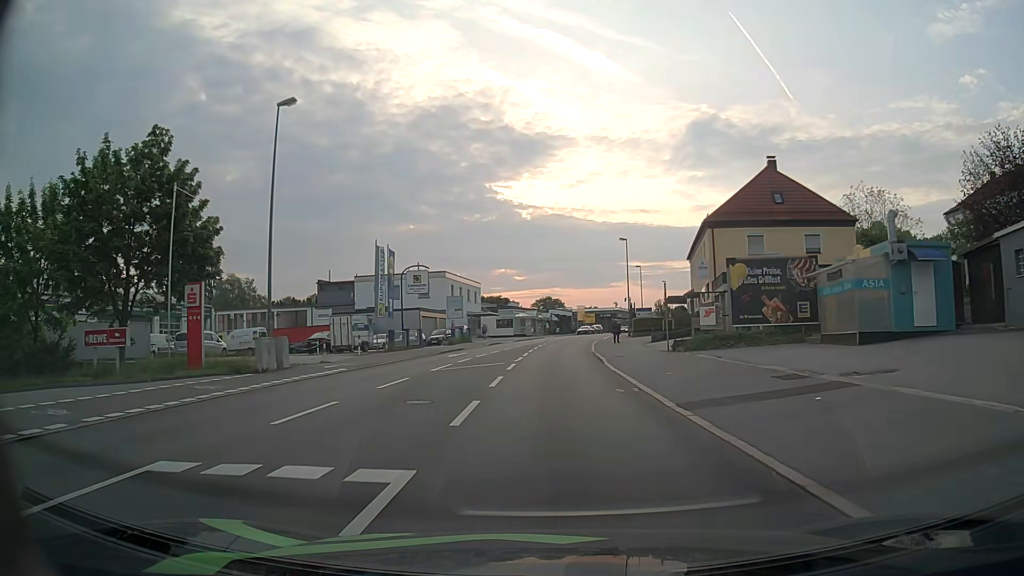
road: tertiary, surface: asphalt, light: Day
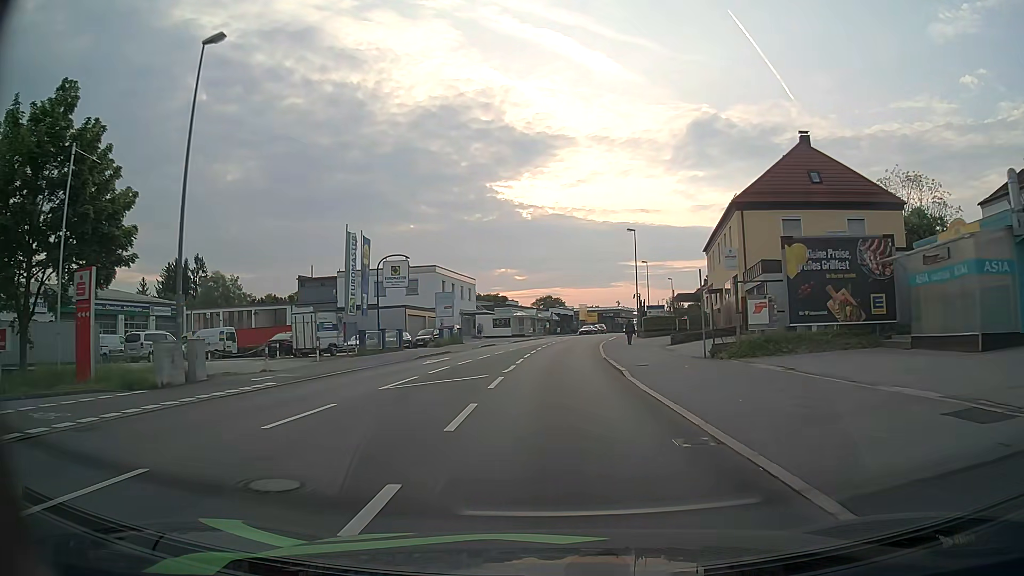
(0.0, +6.7) m; 0°
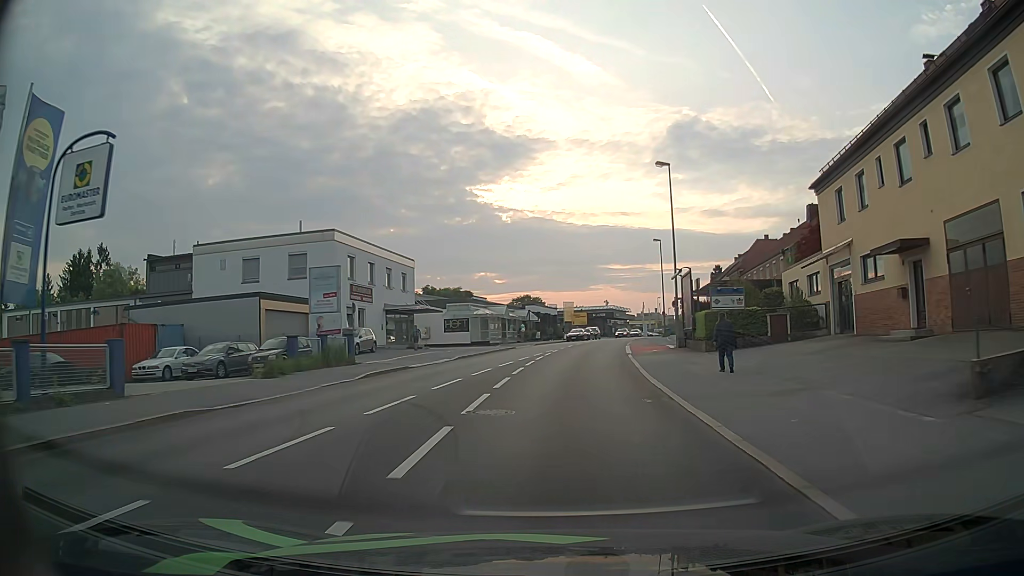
(+0.2, +27.4) m; +1°
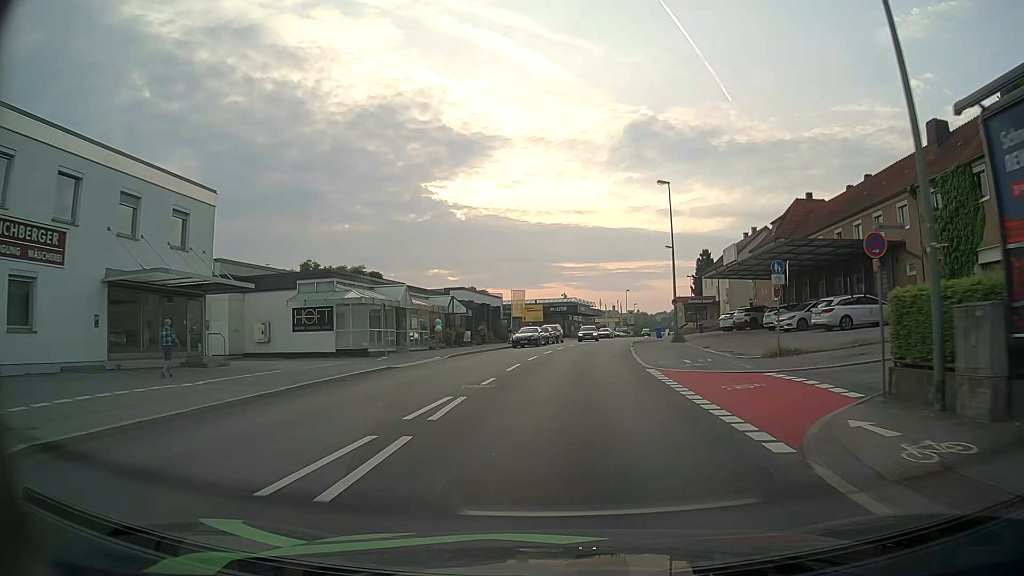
(+1.1, +28.4) m; +4°
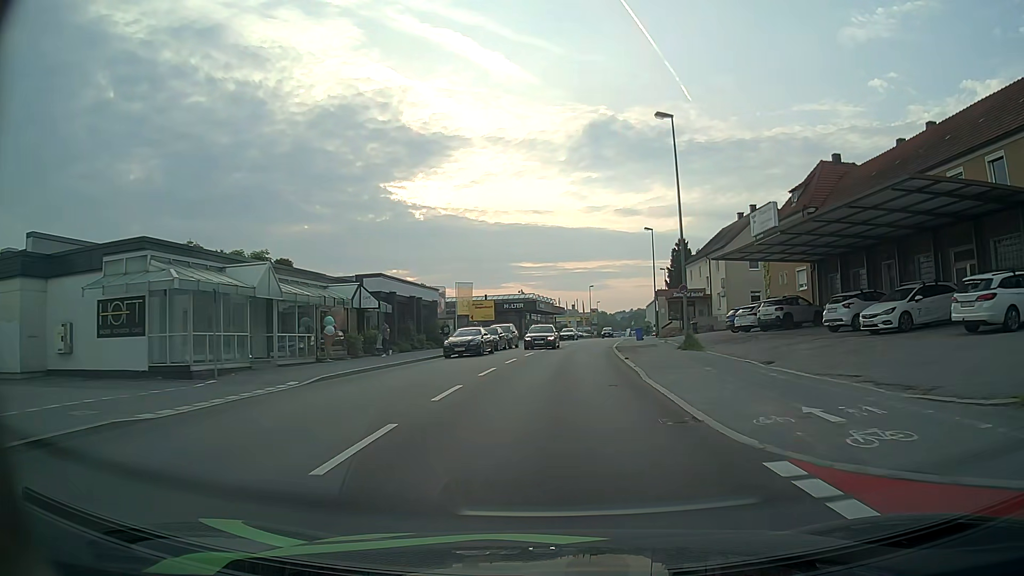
(+0.4, +14.1) m; +3°
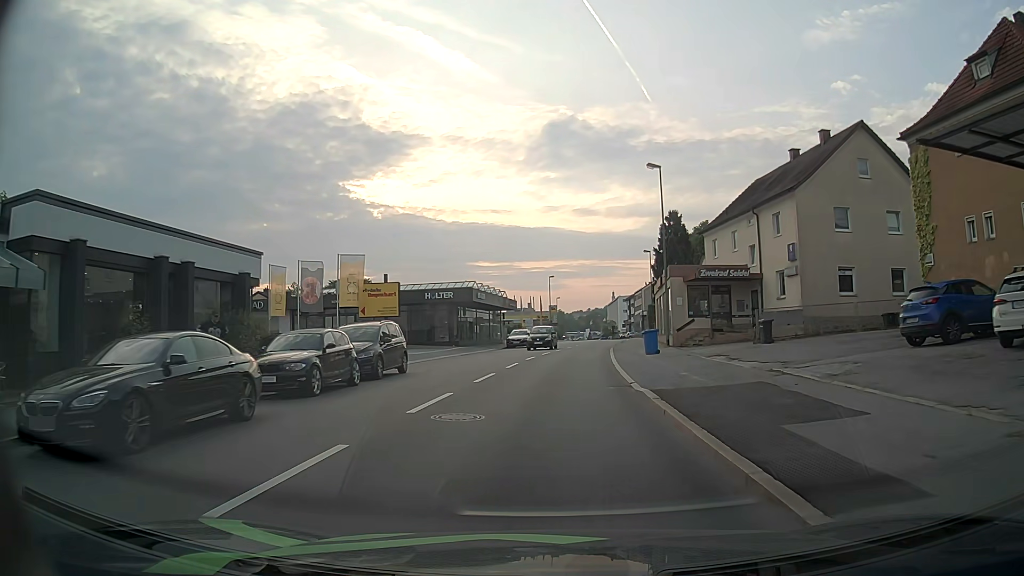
(+0.9, +25.4) m; +4°
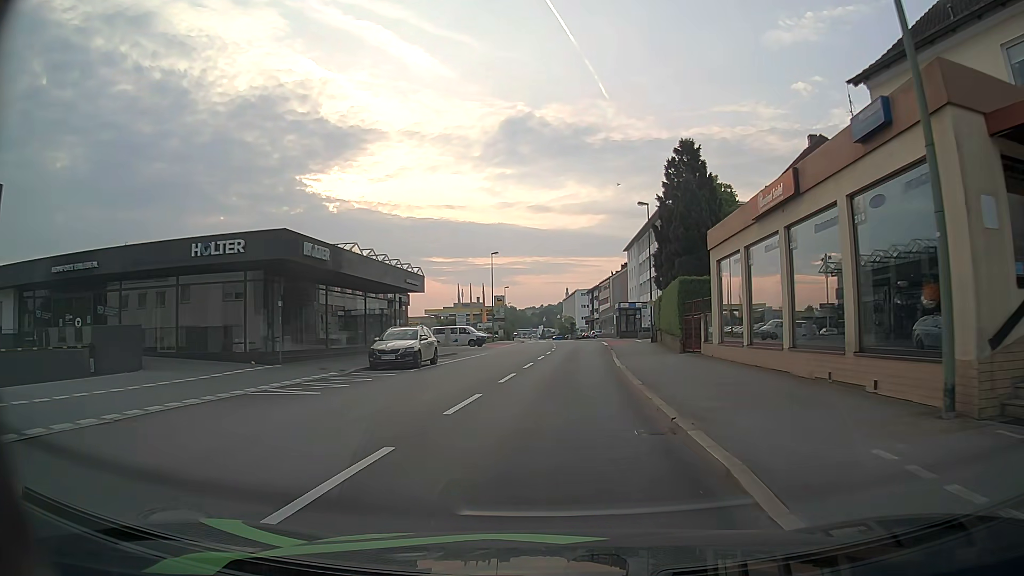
(+1.1, +29.9) m; +4°
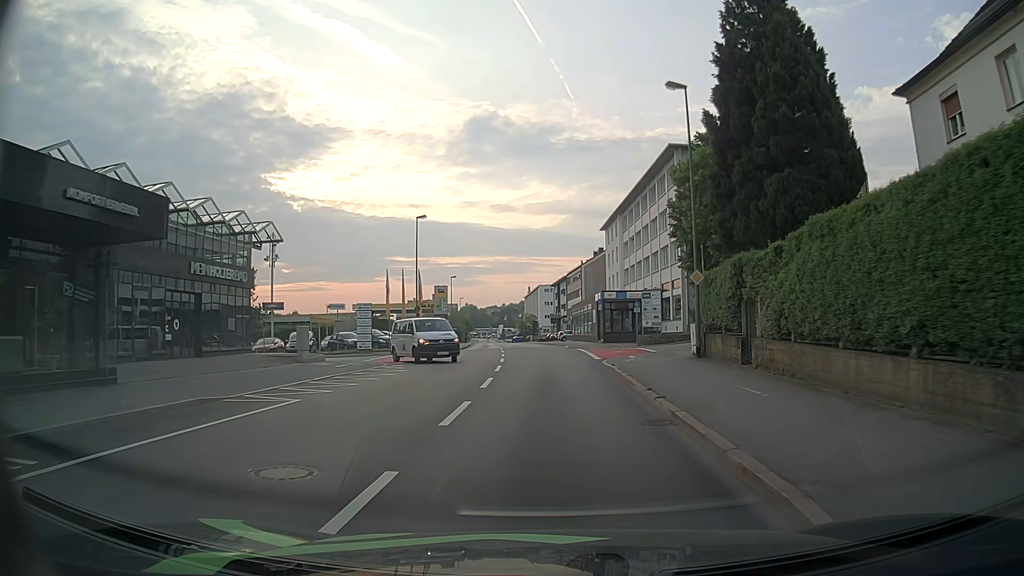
(+0.8, +25.2) m; +4°
(0, +10) (0, +20) (0, +30) (0, +40) (-1, +50) (-2, +60) (-3, +70) (-3, +80) (-4, +90) (-5, +100) m
